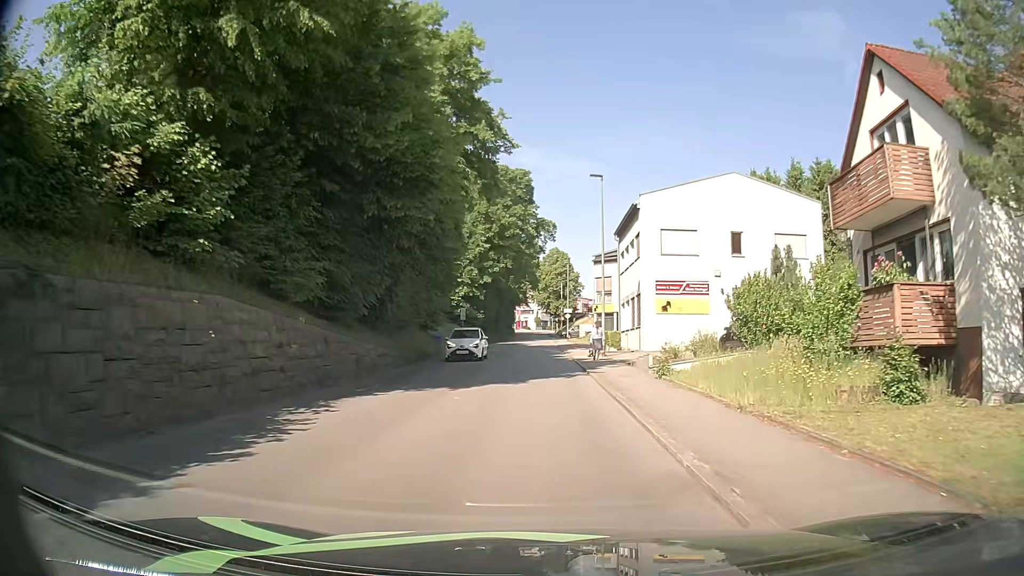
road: tertiary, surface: asphalt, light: Day
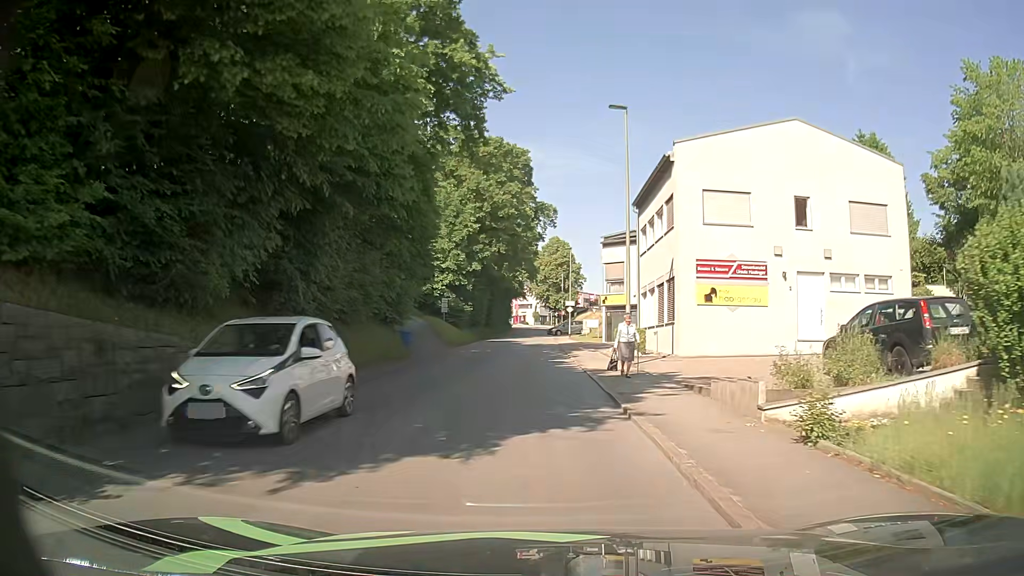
(0.0, +9.6) m; 0°
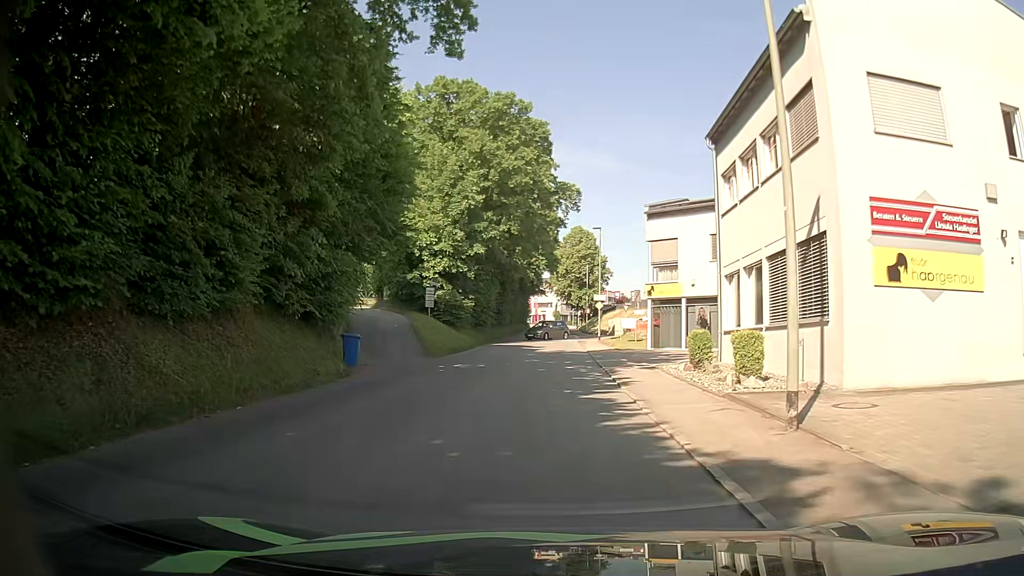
(-0.1, +12.8) m; -2°
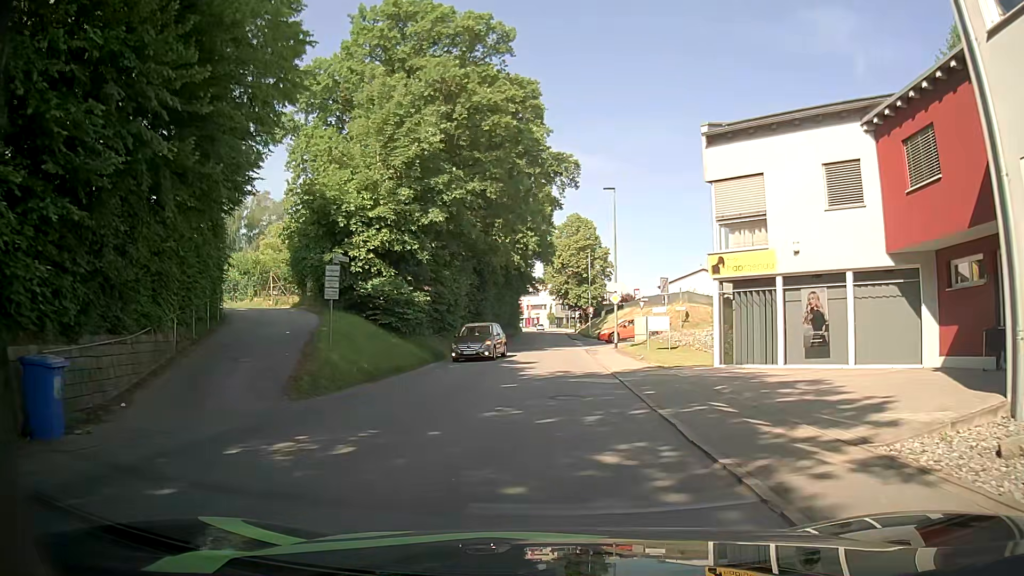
(+0.1, +14.9) m; +1°
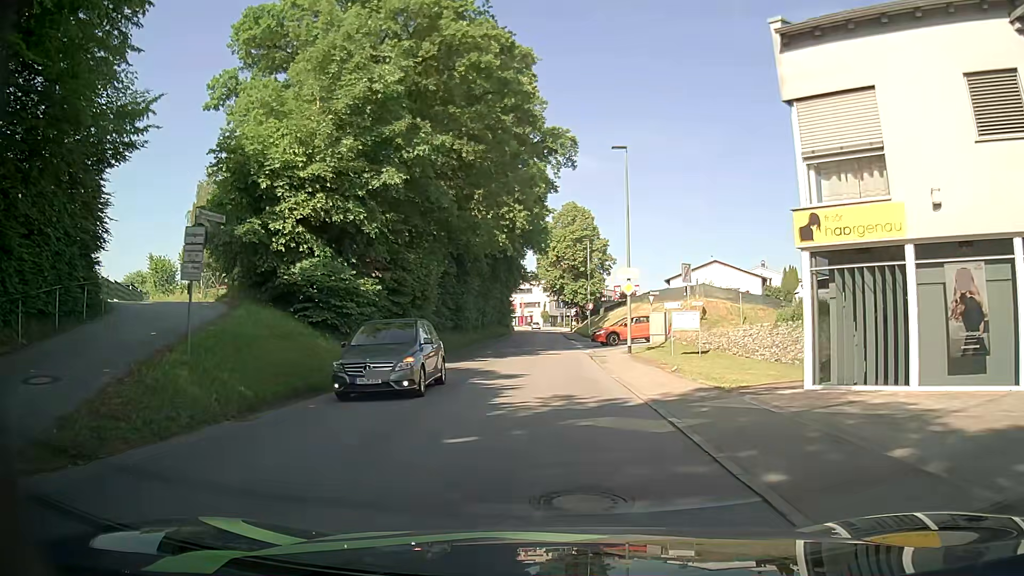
(+0.1, +7.8) m; +1°
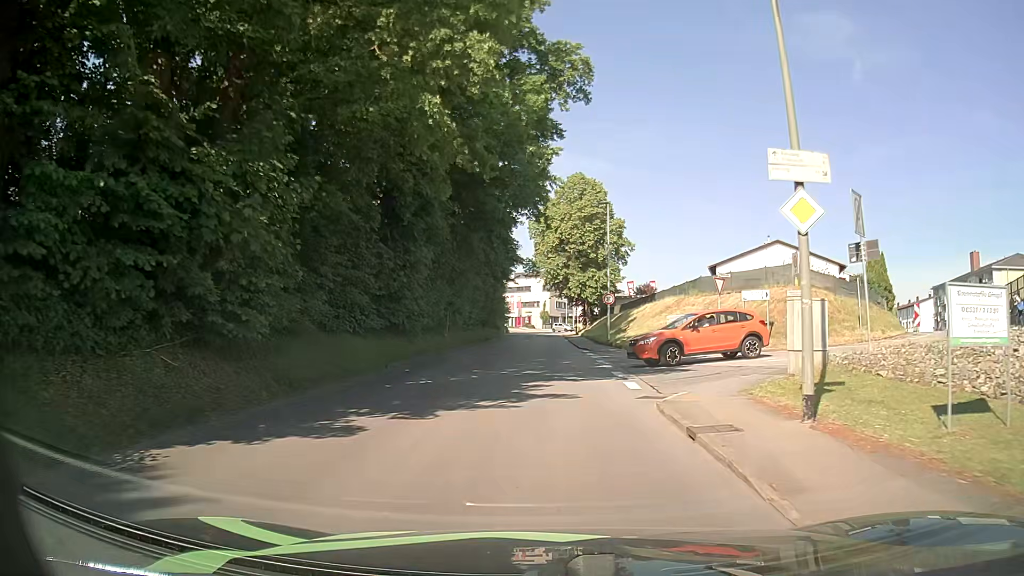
(-0.1, +17.9) m; 0°
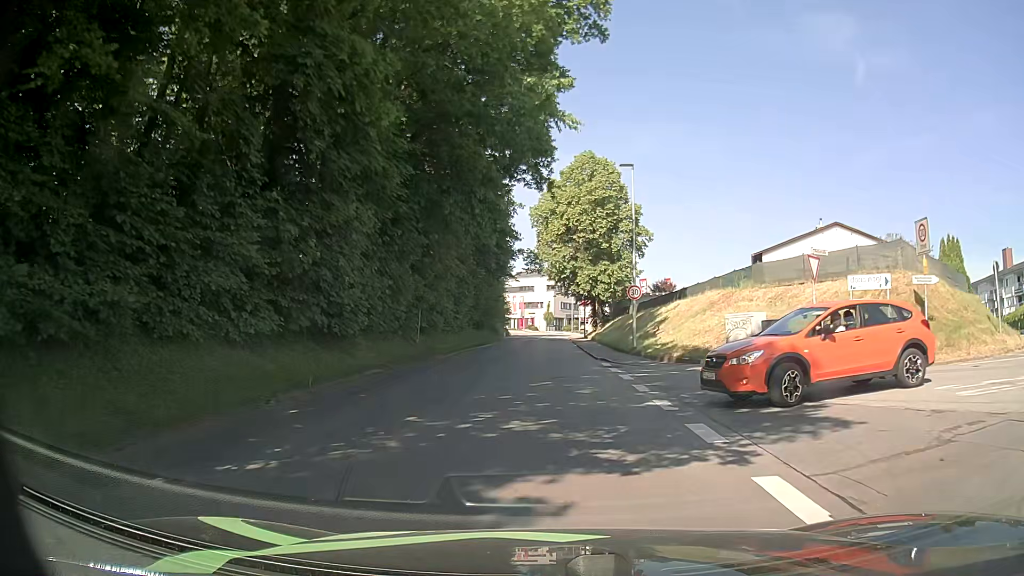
(-0.1, +9.5) m; 0°
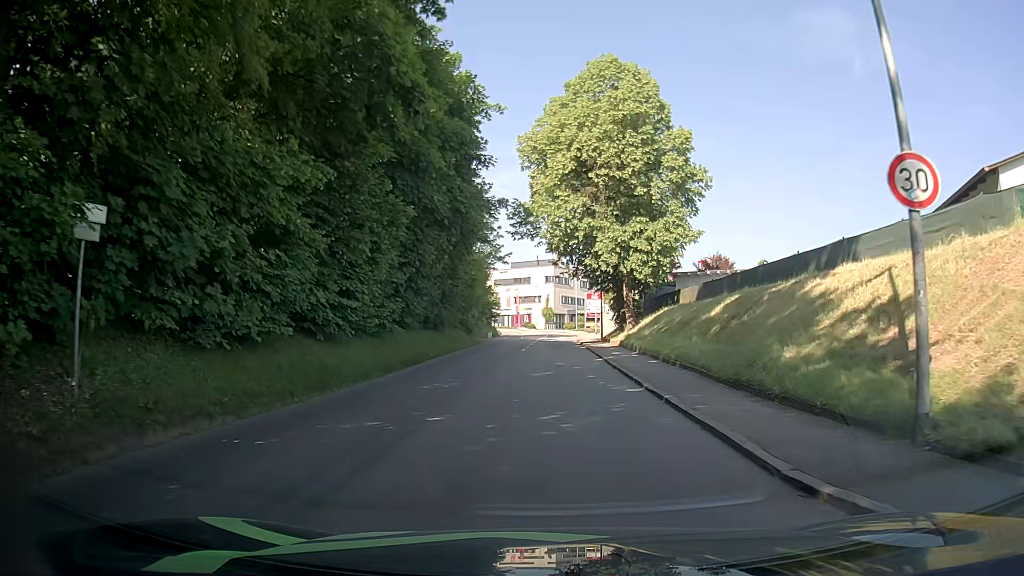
(-0.2, +21.7) m; -1°
(0, +10) (0, +20) (+1, +30) (+1, +40) (+1, +50) (+1, +60) (+2, +70) (+2, +80) (+2, +90) (+2, +100) m
